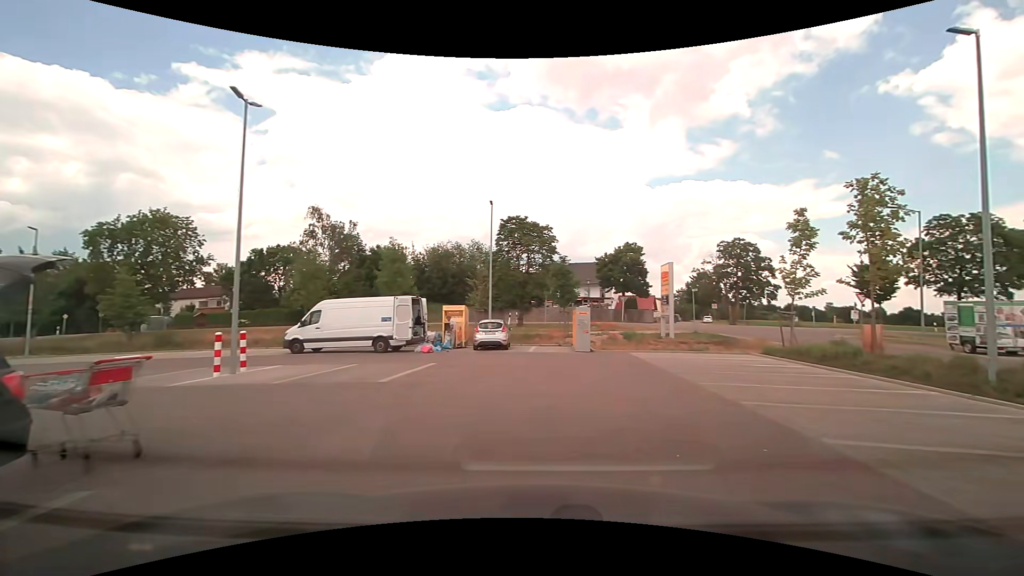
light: Day
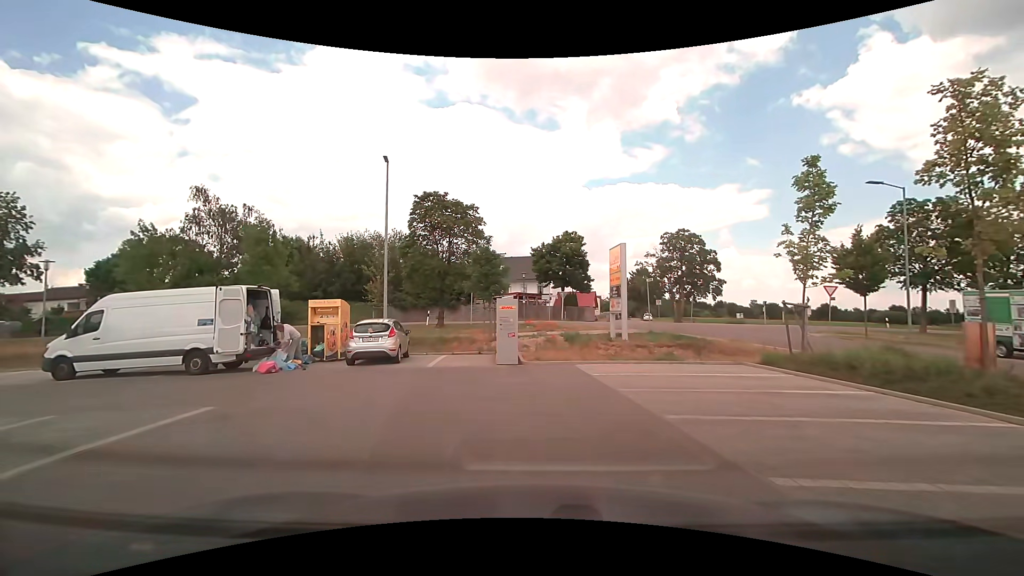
(+1.1, +7.5) m; +8°
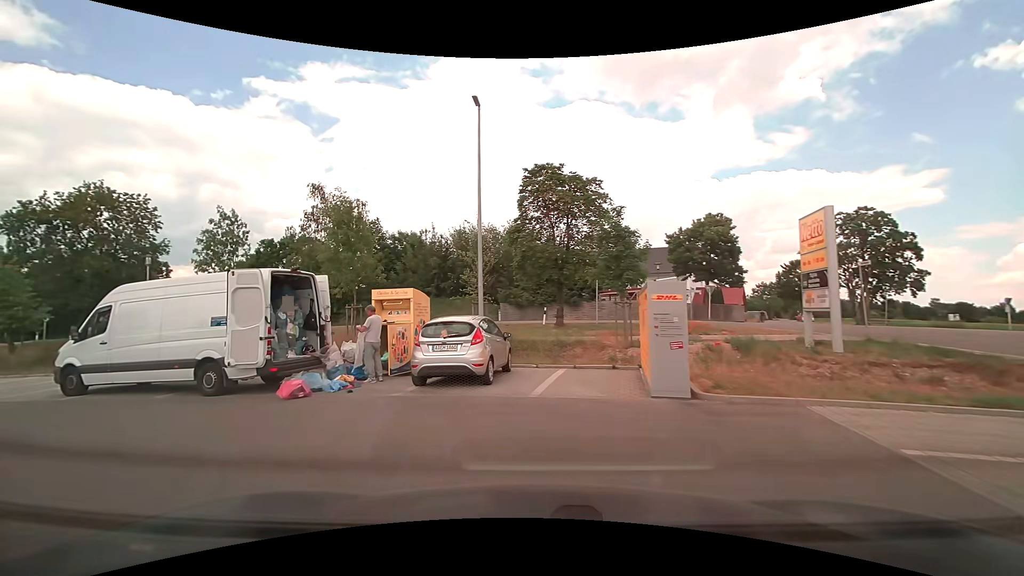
(-0.5, +6.3) m; -15°
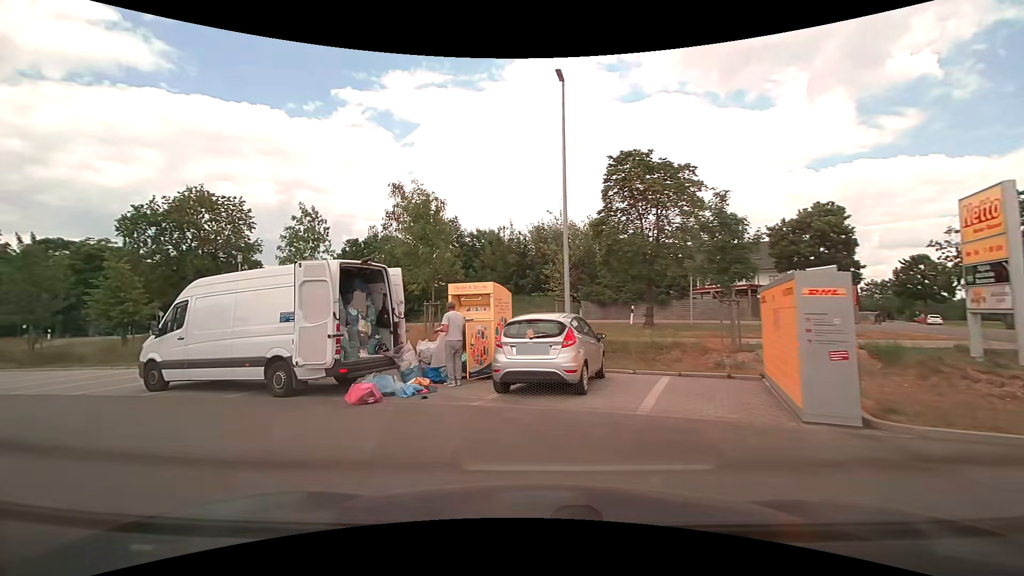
(-0.1, +1.6) m; -8°
